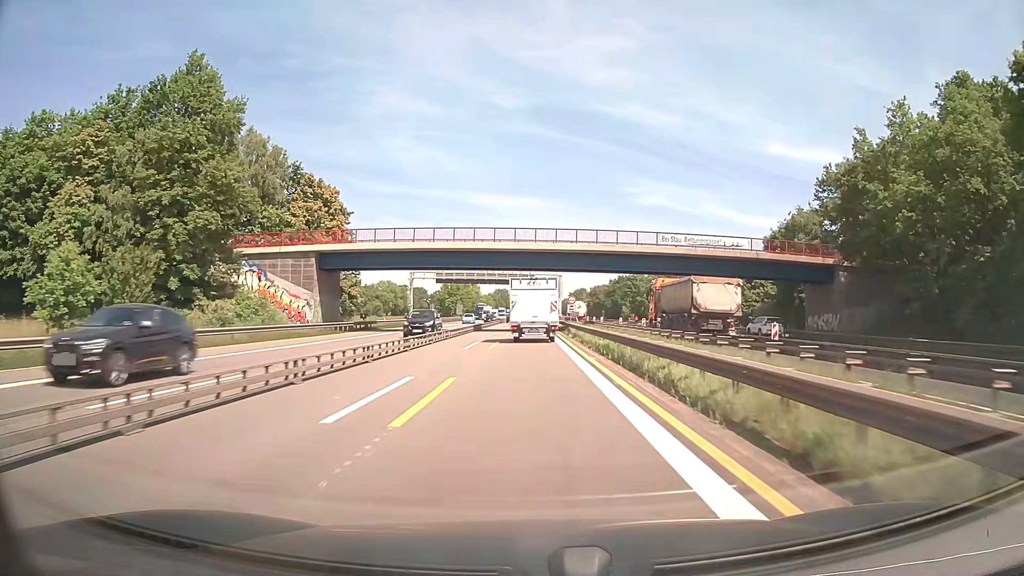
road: motorway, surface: asphalt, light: Day
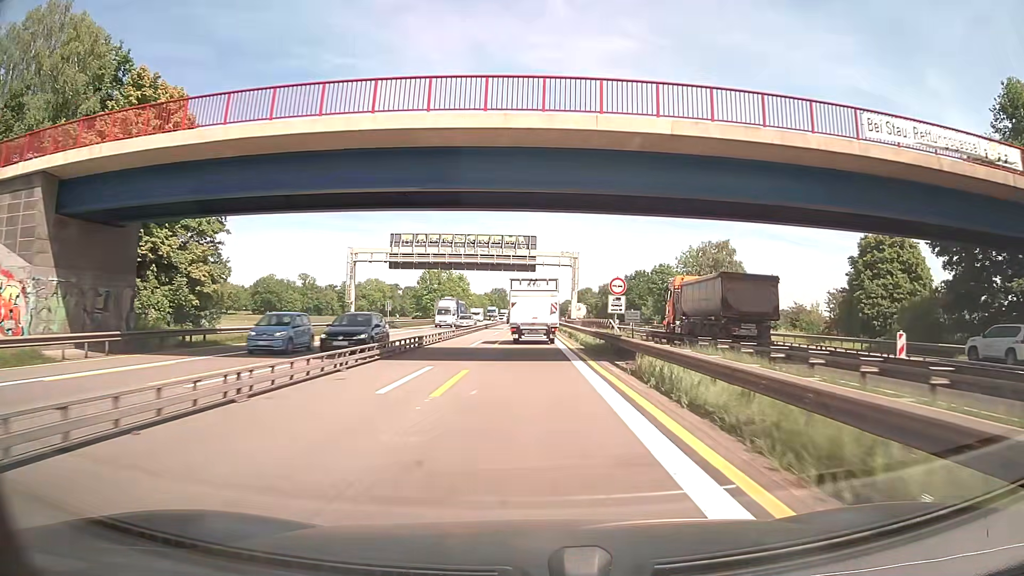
(+0.1, +33.0) m; 0°
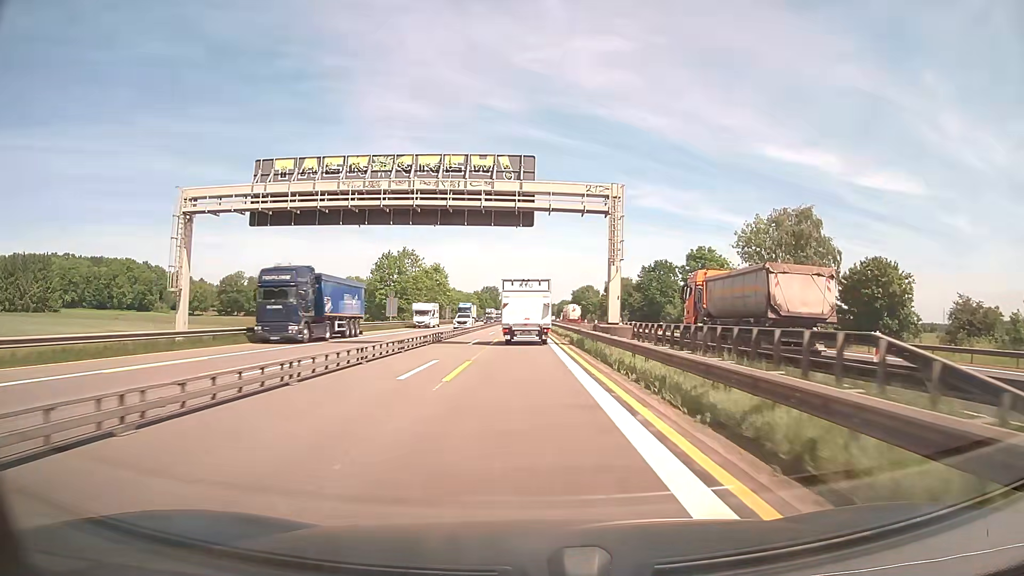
(0.0, +33.4) m; 0°
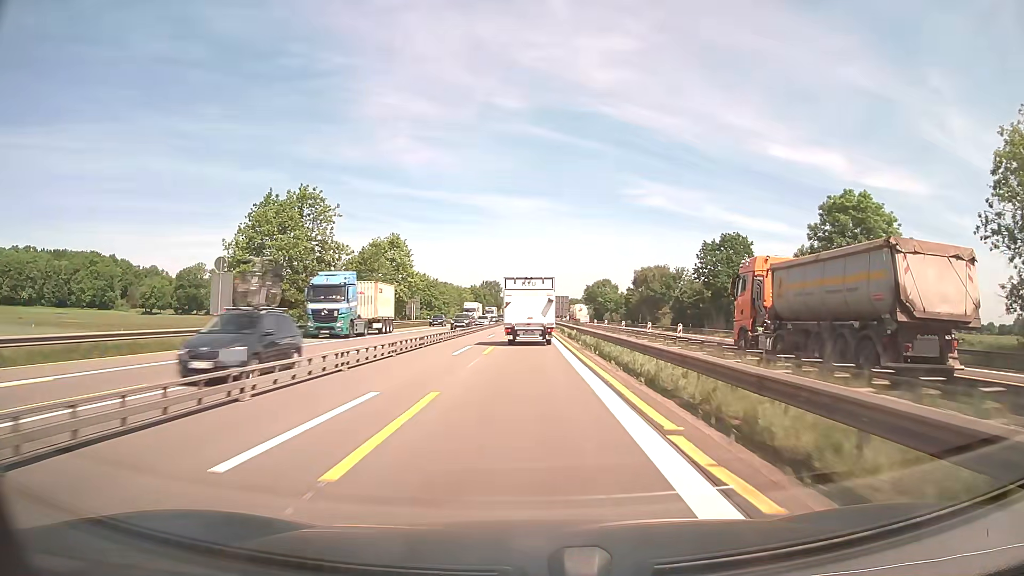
(-0.3, +45.0) m; 0°
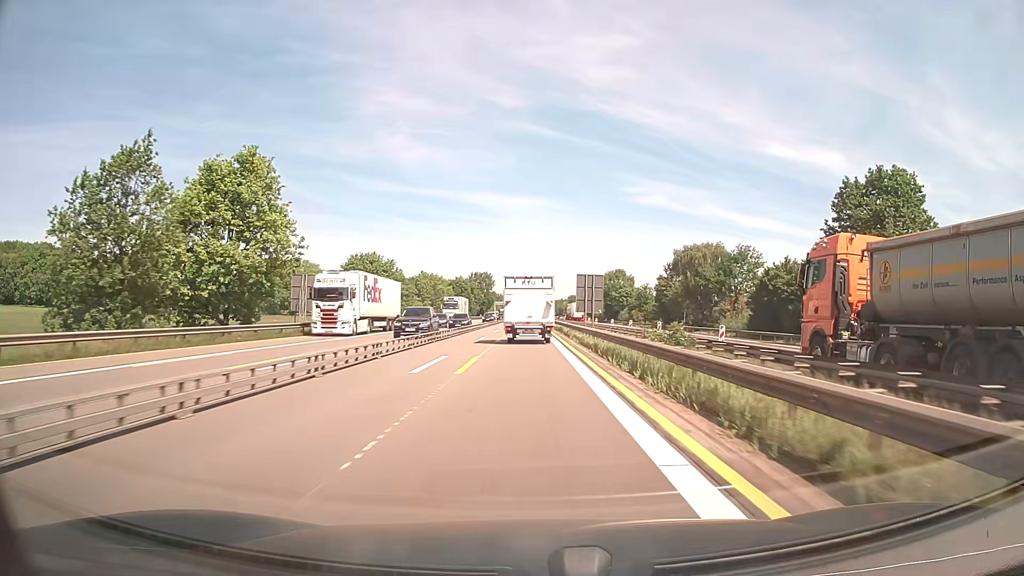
(0.0, +44.2) m; 0°
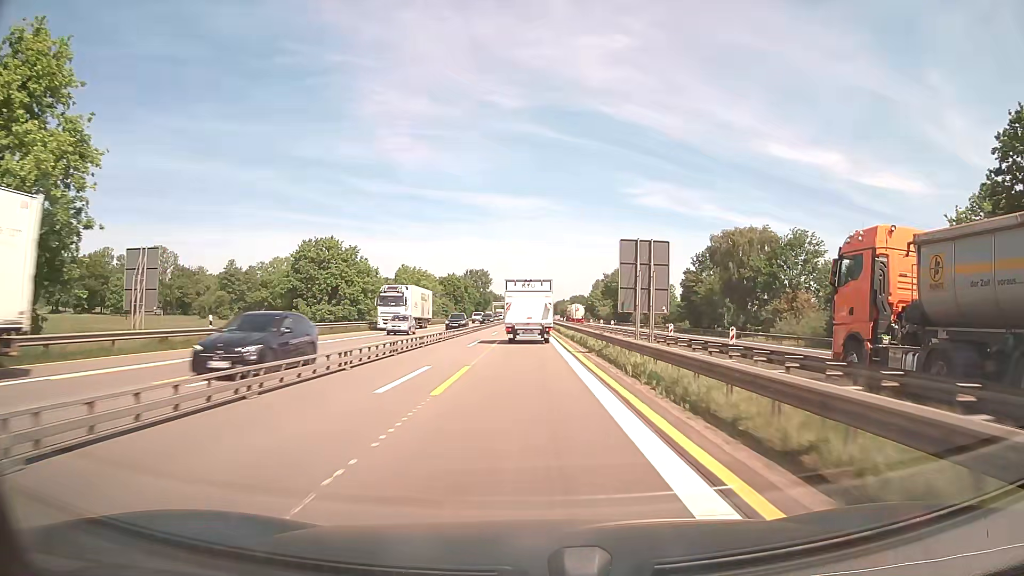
(0.0, +21.6) m; 0°
